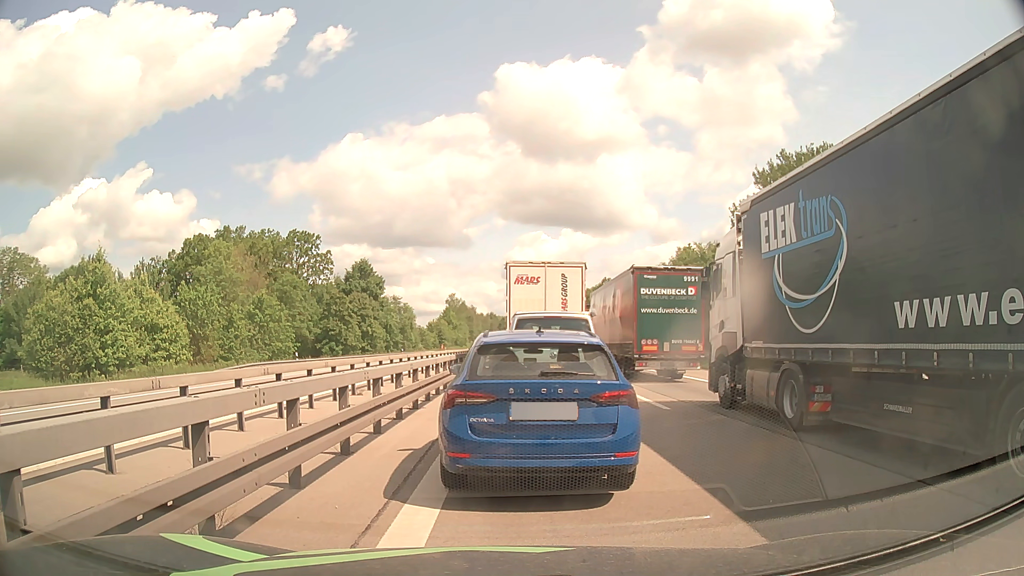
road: motorway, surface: asphalt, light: Day
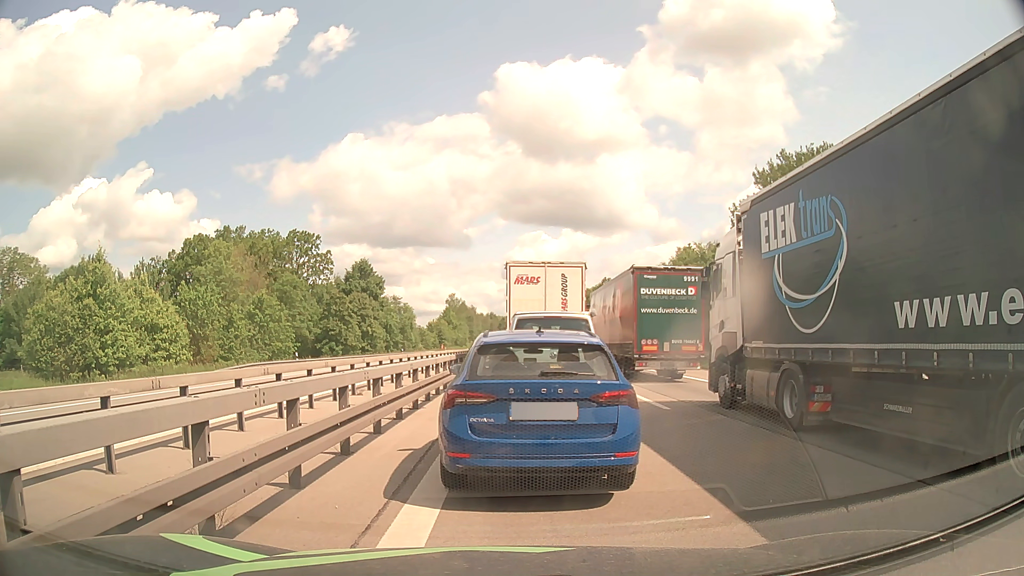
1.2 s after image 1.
(0.0, 0.0) m; 0°
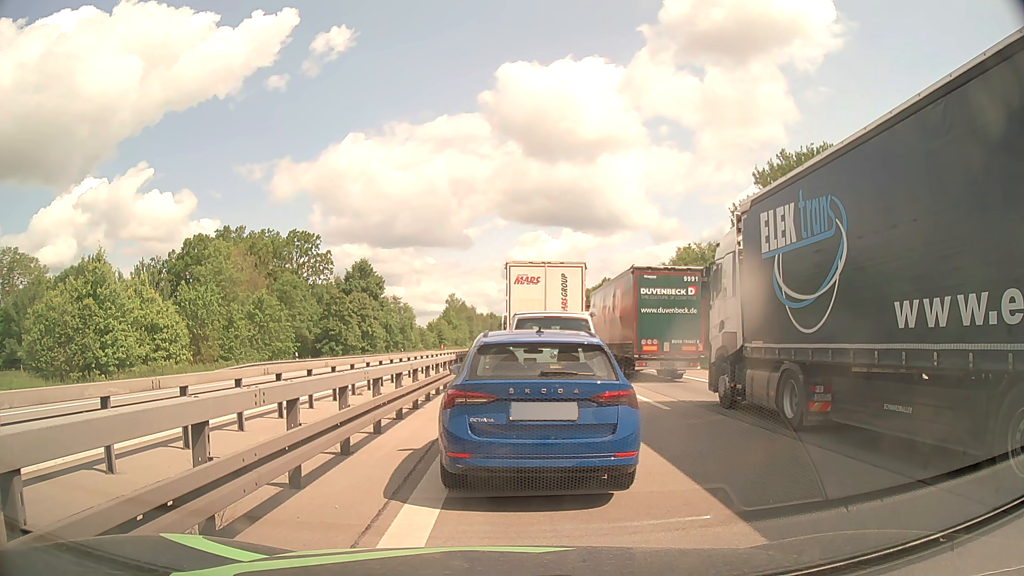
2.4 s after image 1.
(0.0, 0.0) m; 0°
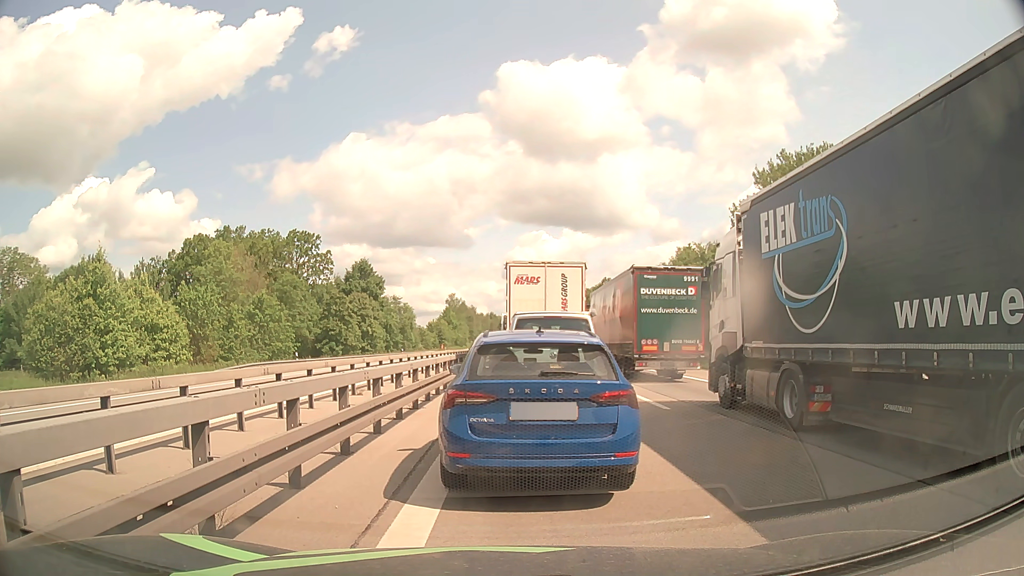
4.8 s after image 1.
(0.0, 0.0) m; 0°
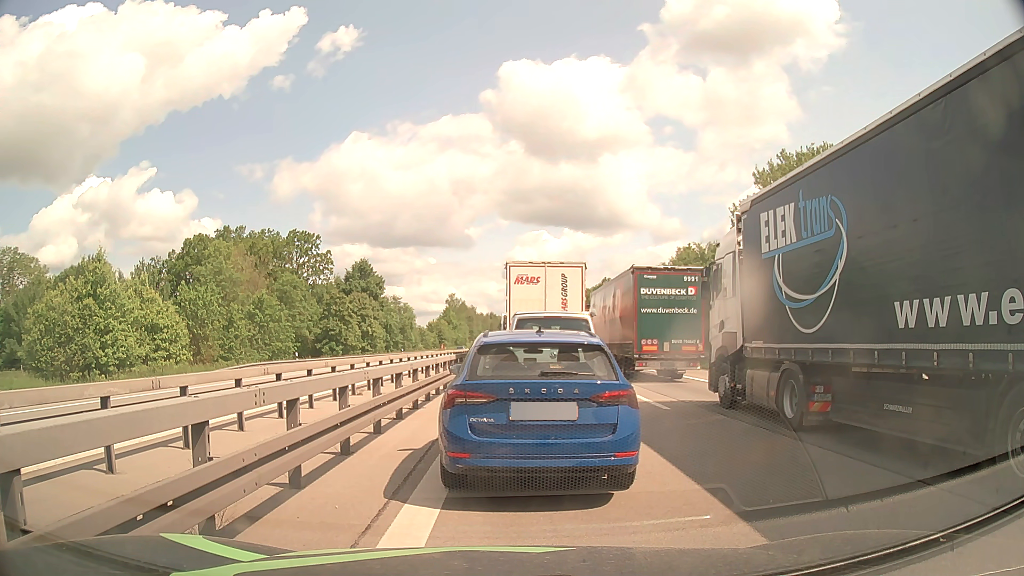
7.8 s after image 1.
(0.0, 0.0) m; 0°
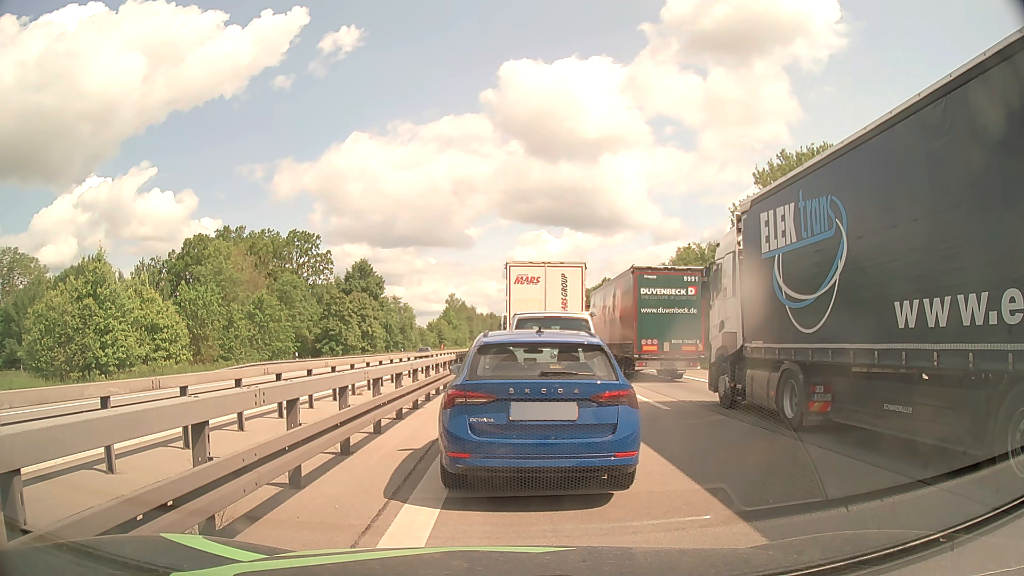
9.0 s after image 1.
(0.0, 0.0) m; 0°
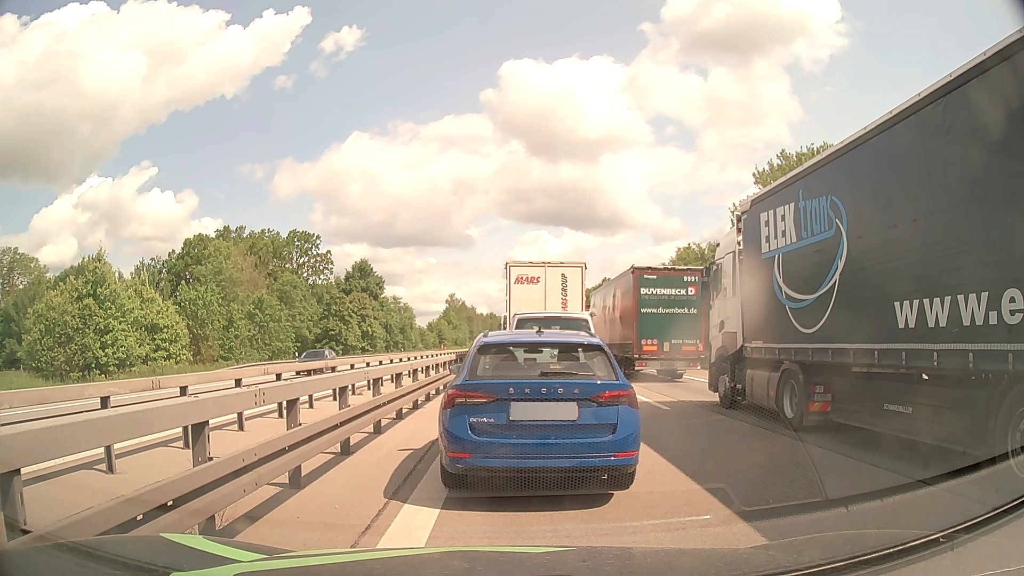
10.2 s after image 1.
(0.0, 0.0) m; 0°
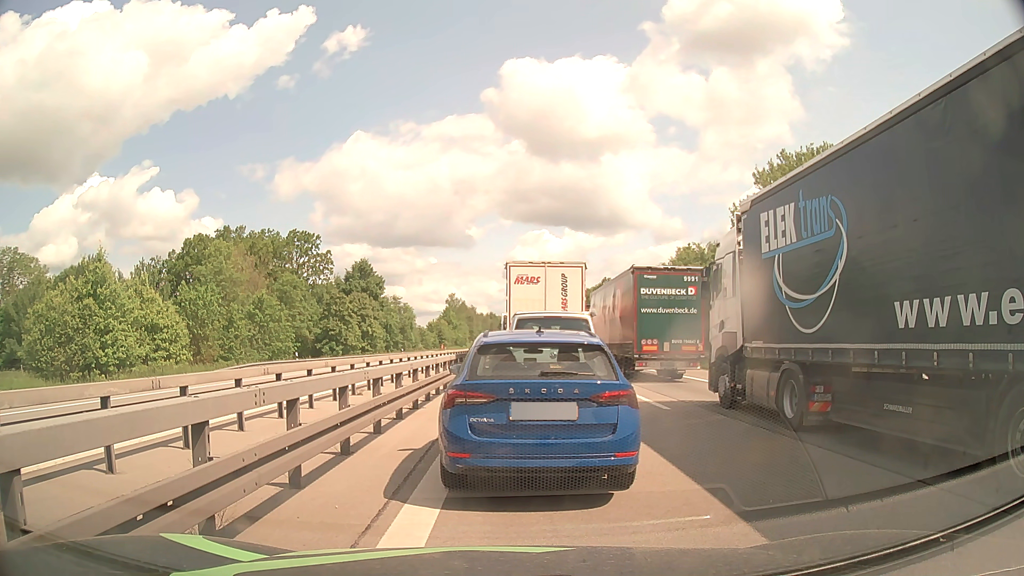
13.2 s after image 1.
(0.0, 0.0) m; 0°
